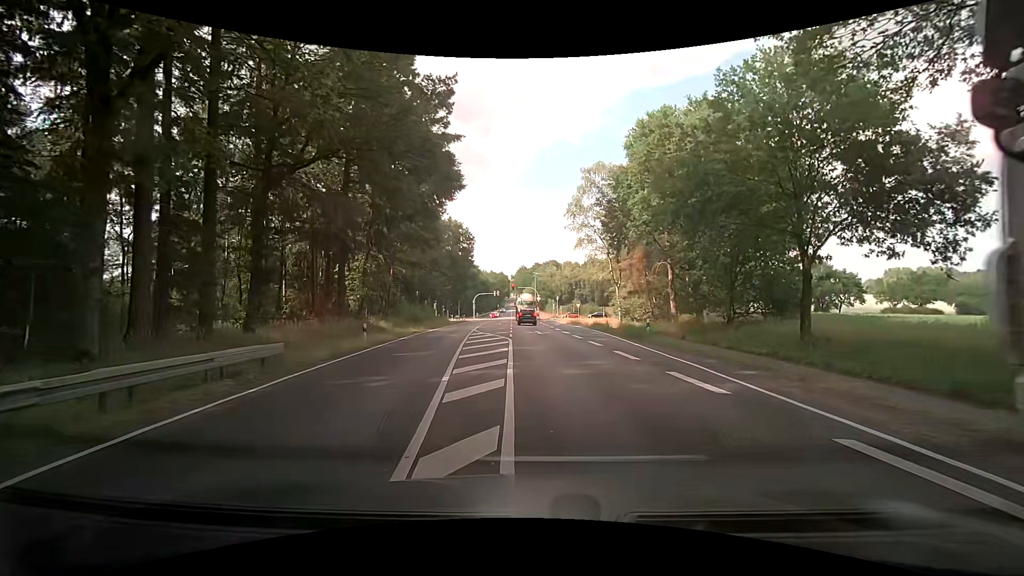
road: primary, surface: asphalt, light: Day
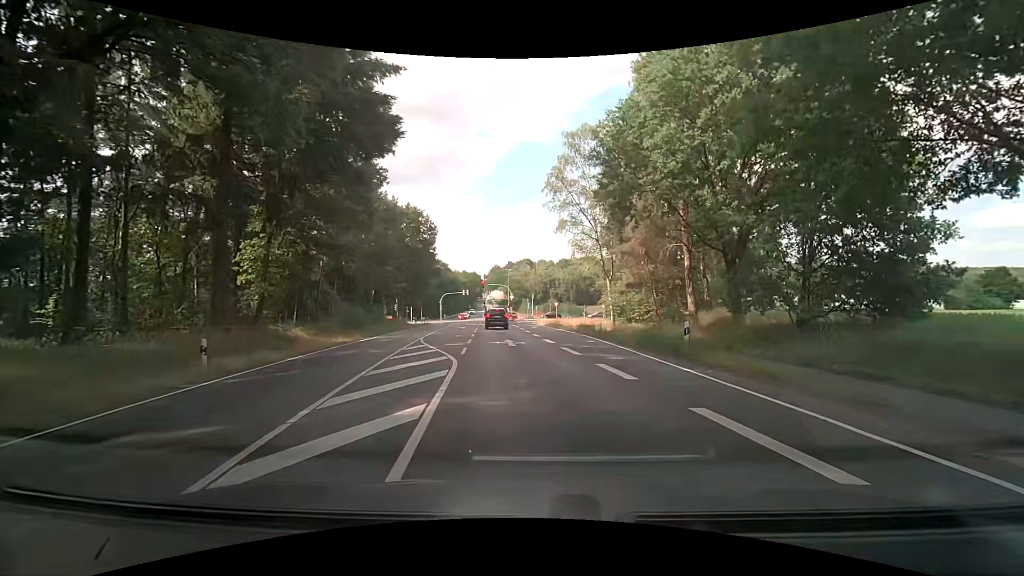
(+0.3, +10.7) m; +3°
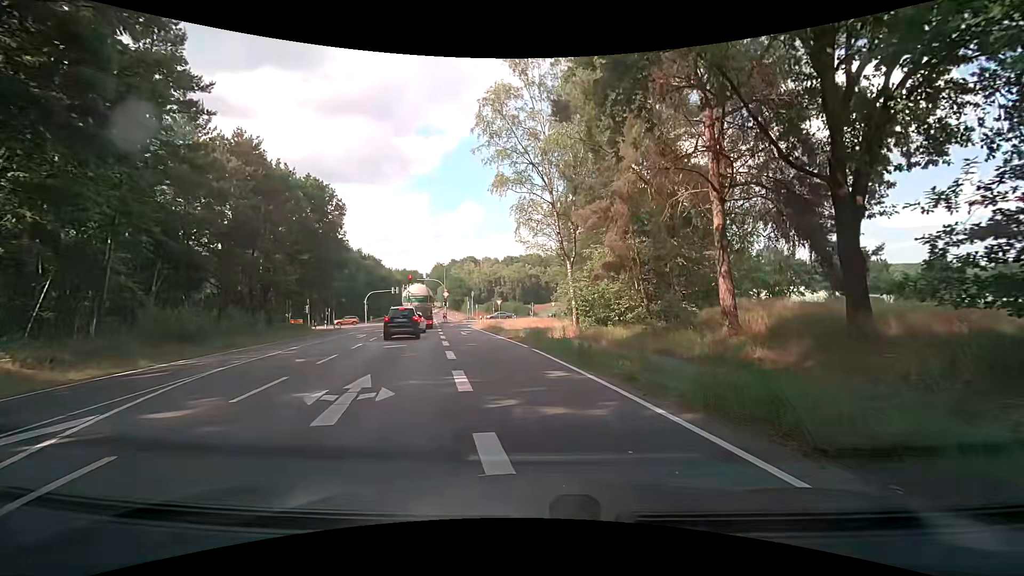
(+1.1, +13.7) m; +7°
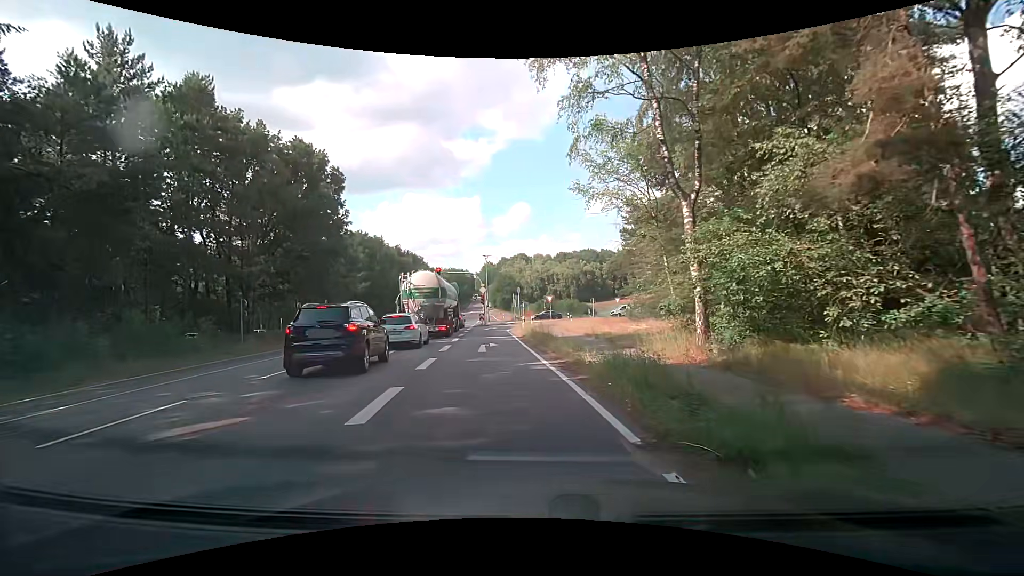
(-0.5, +14.5) m; -7°
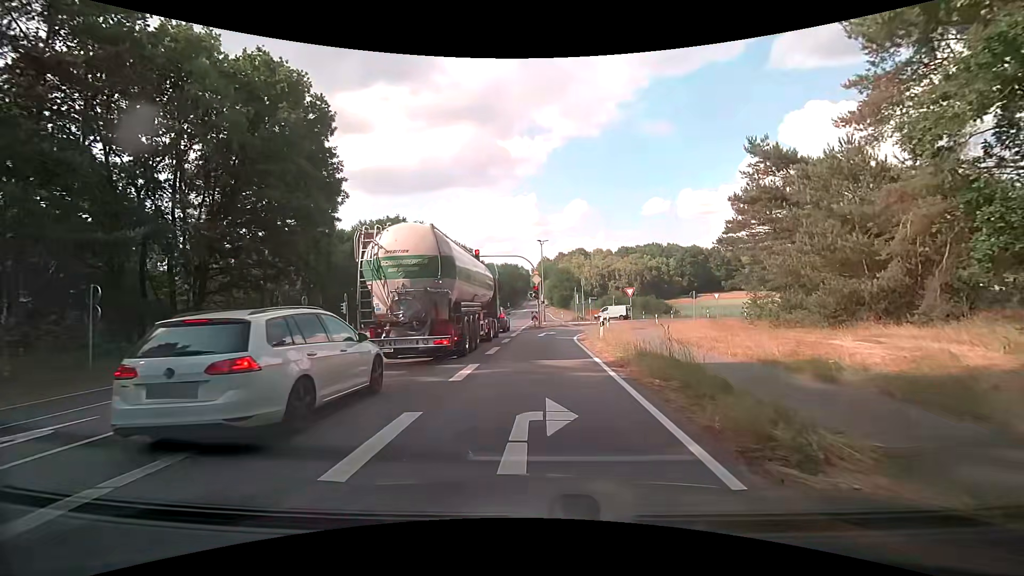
(-1.1, +14.8) m; -7°
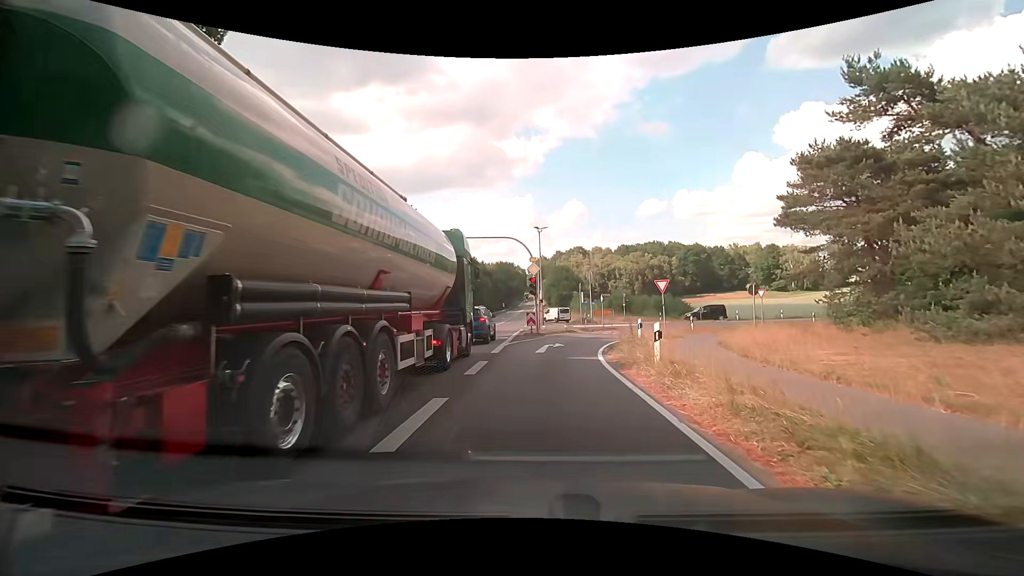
(+0.1, +10.8) m; +1°
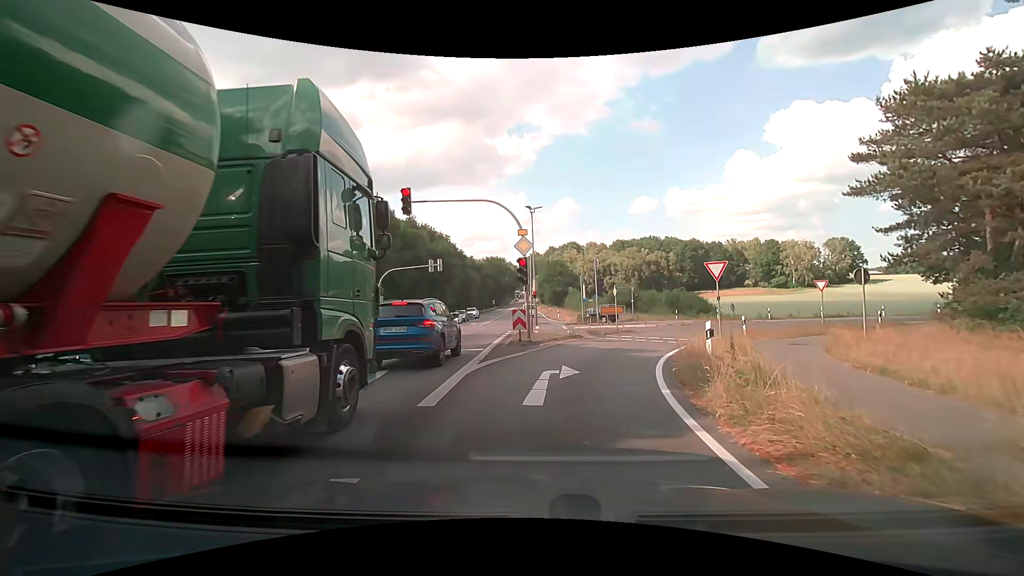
(+0.1, +9.6) m; +2°
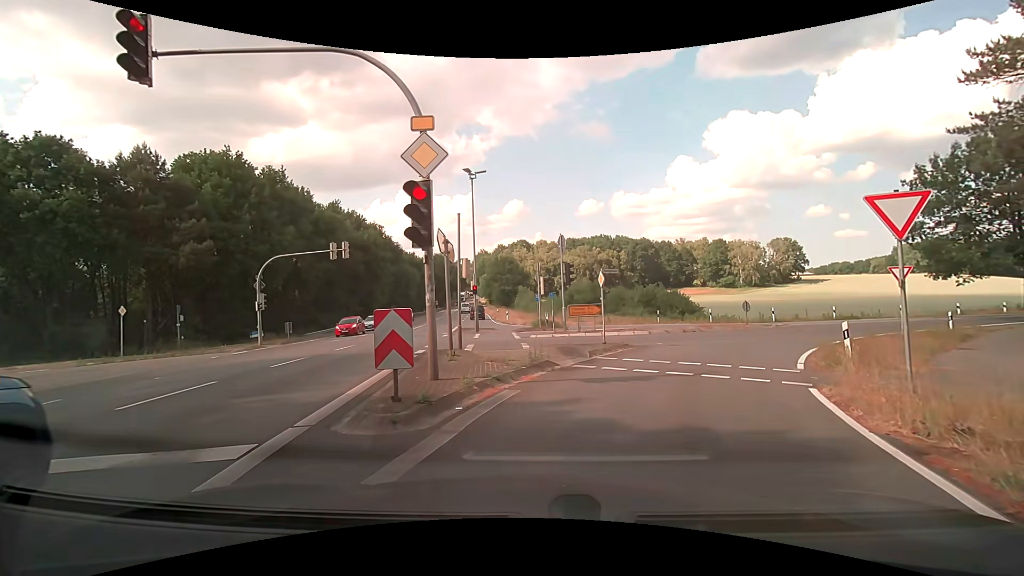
(+0.3, +12.0) m; +5°
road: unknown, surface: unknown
(+1, +10) (+6, +19) (+12, +26) (+20, +32) (+29, +37) (+38, +41) (+47, +45) (+56, +49) (+65, +53) (+75, +57) m
